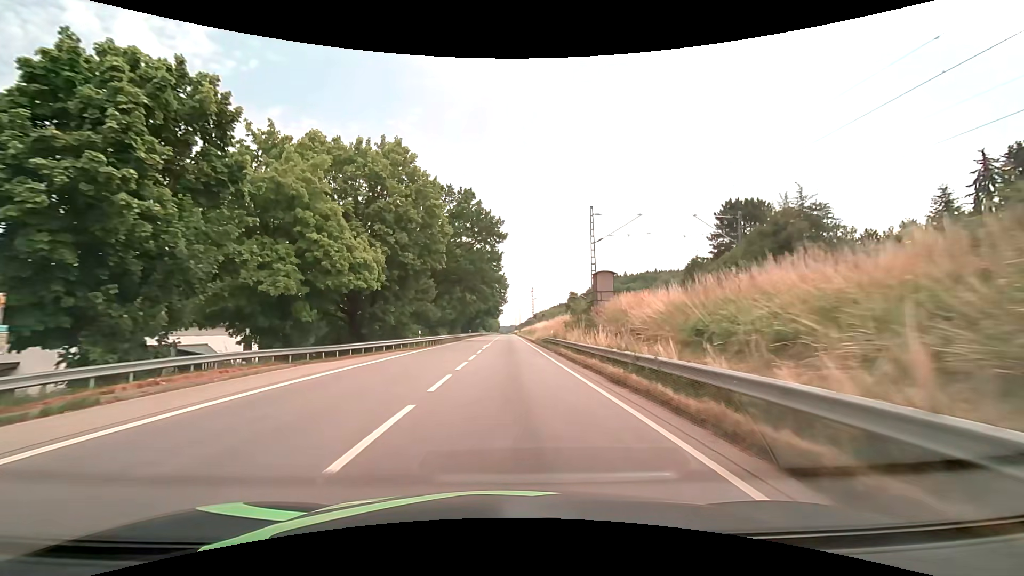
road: primary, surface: asphalt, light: Day
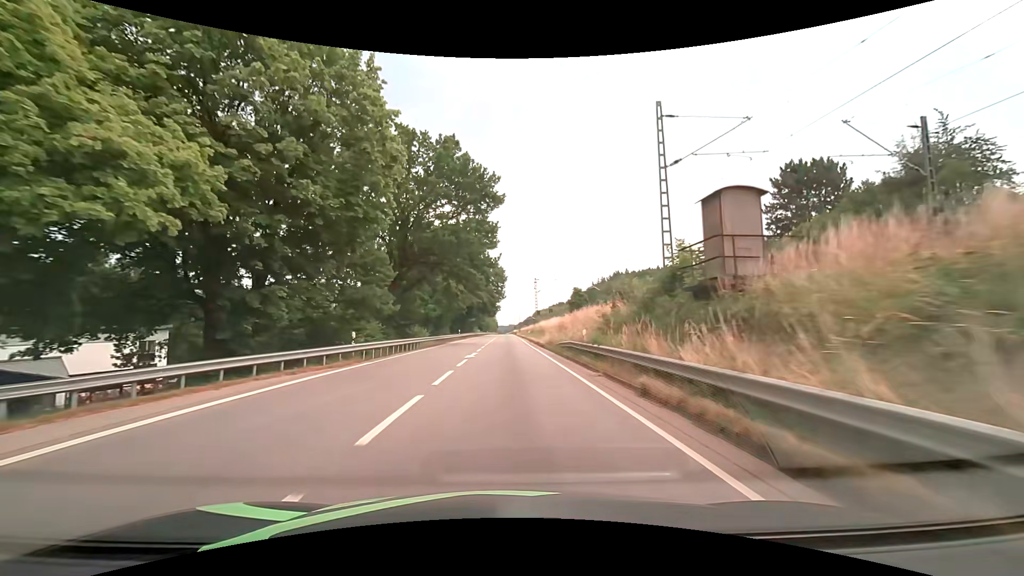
(0.0, +16.8) m; 0°
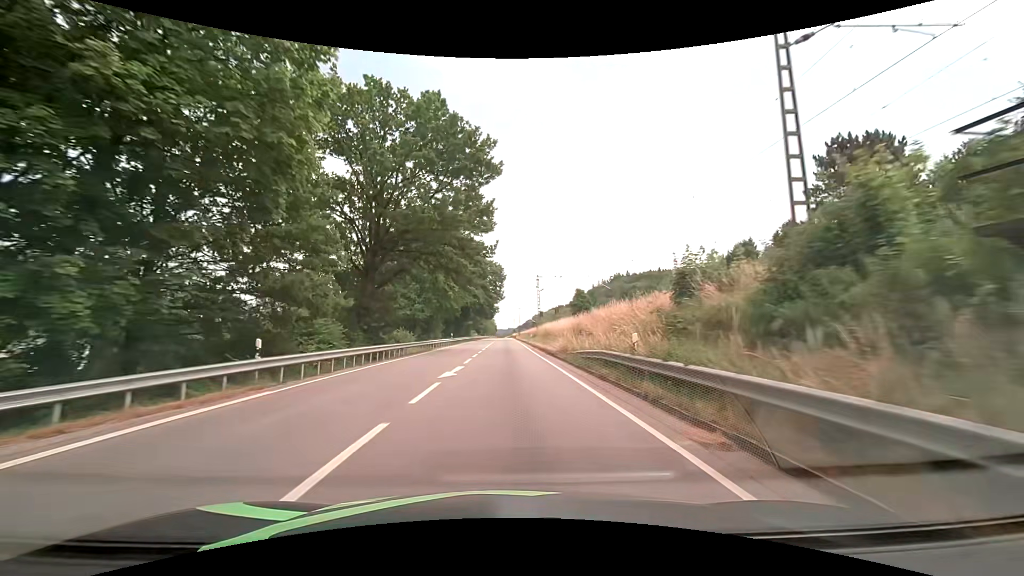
(0.0, +8.8) m; 0°
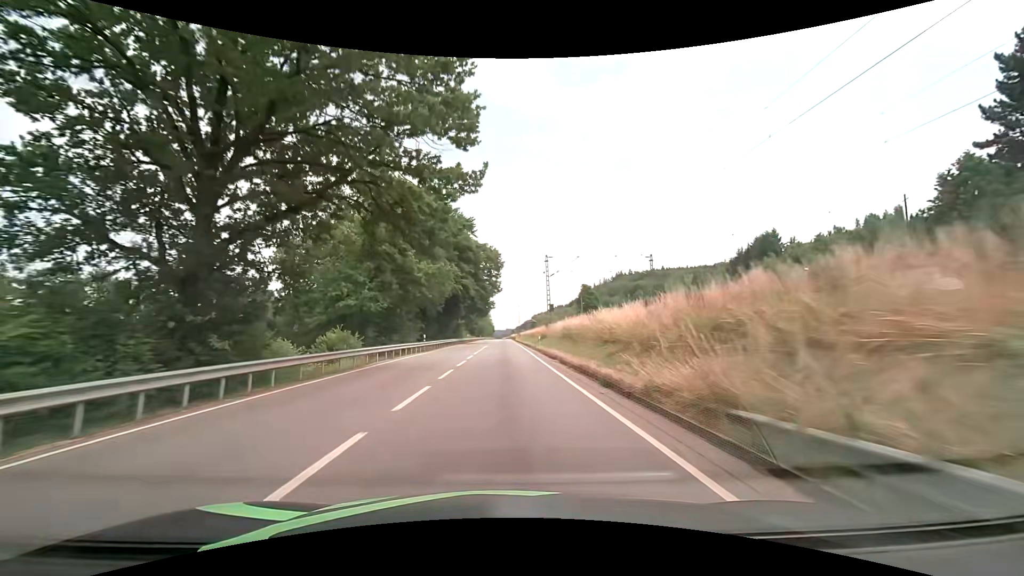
(+0.2, +19.7) m; +1°
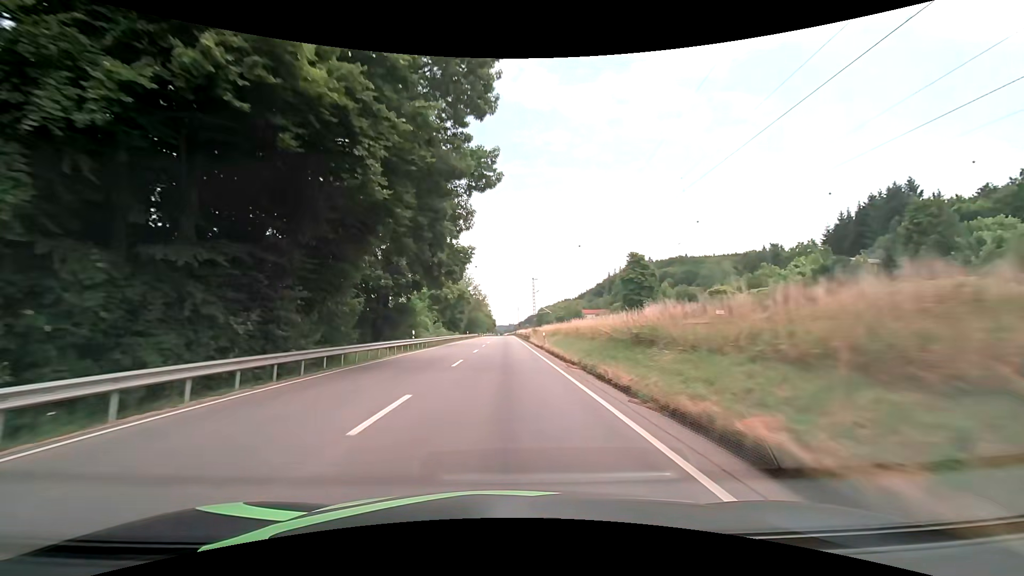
(-0.4, +58.7) m; 0°
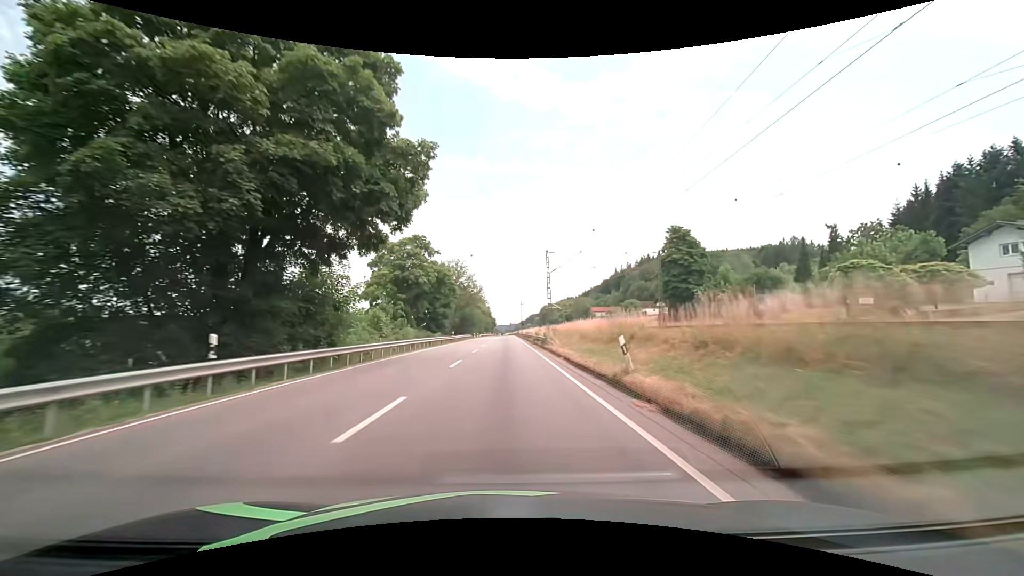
(0.0, +25.4) m; 0°
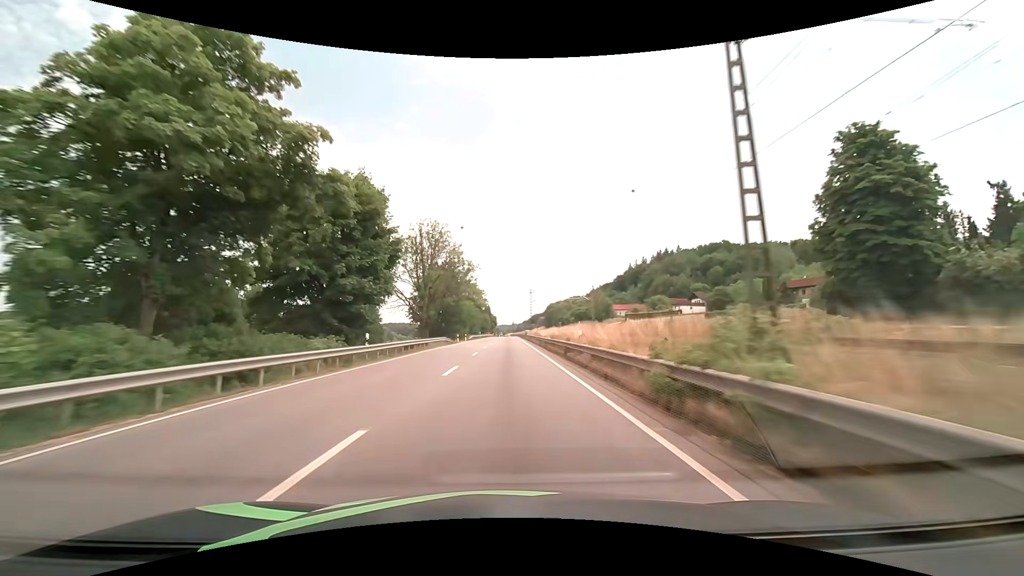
(0.0, +40.2) m; 0°
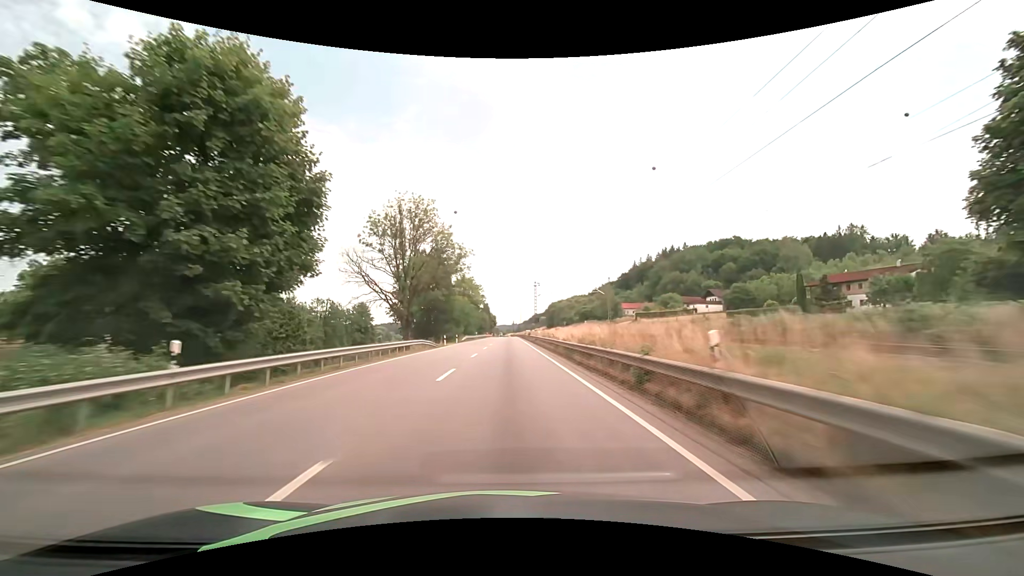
(0.0, +13.9) m; 0°
(0, +10) (0, +20) (0, +30) (0, +40) (0, +50) (0, +60) (0, +70) (0, +80) (0, +90) (0, +100) m
